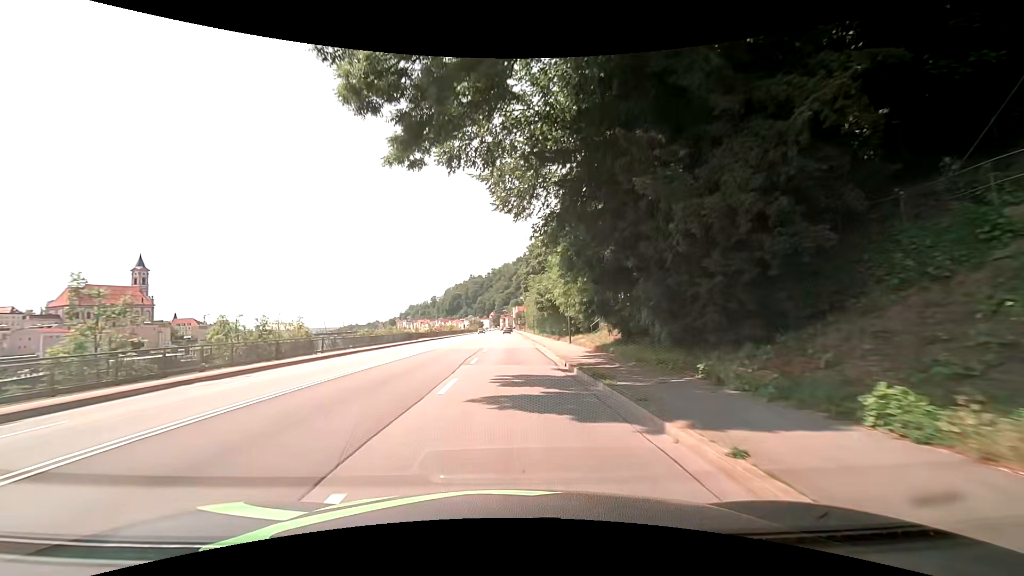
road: primary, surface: asphalt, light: Day
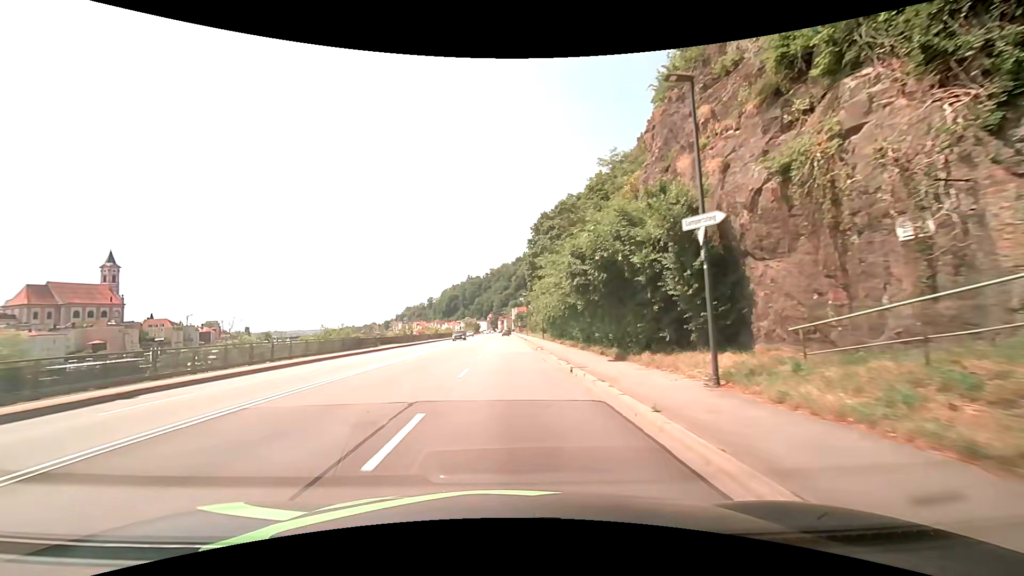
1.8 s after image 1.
(-0.1, +22.9) m; 0°
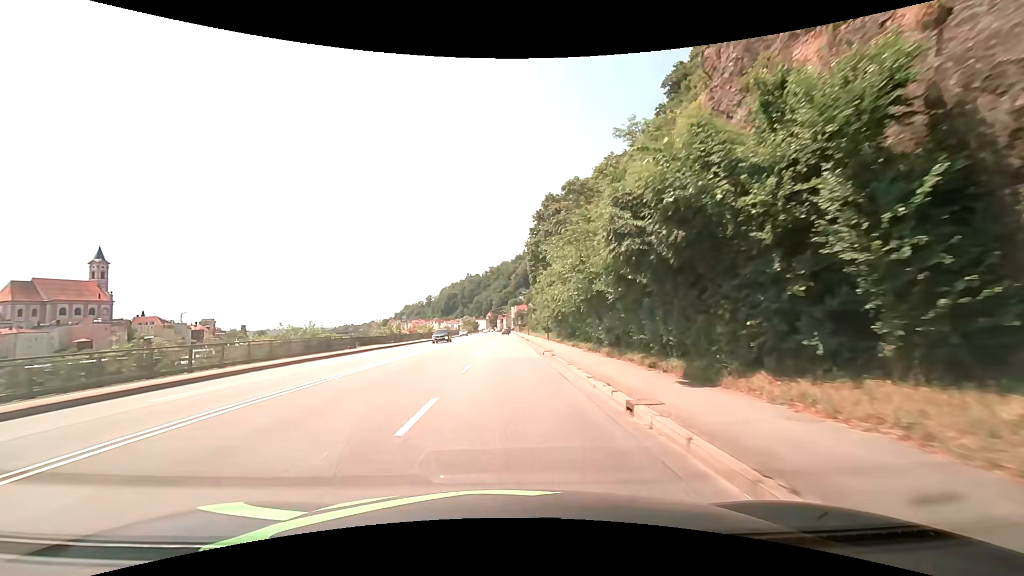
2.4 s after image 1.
(0.0, +7.6) m; 0°
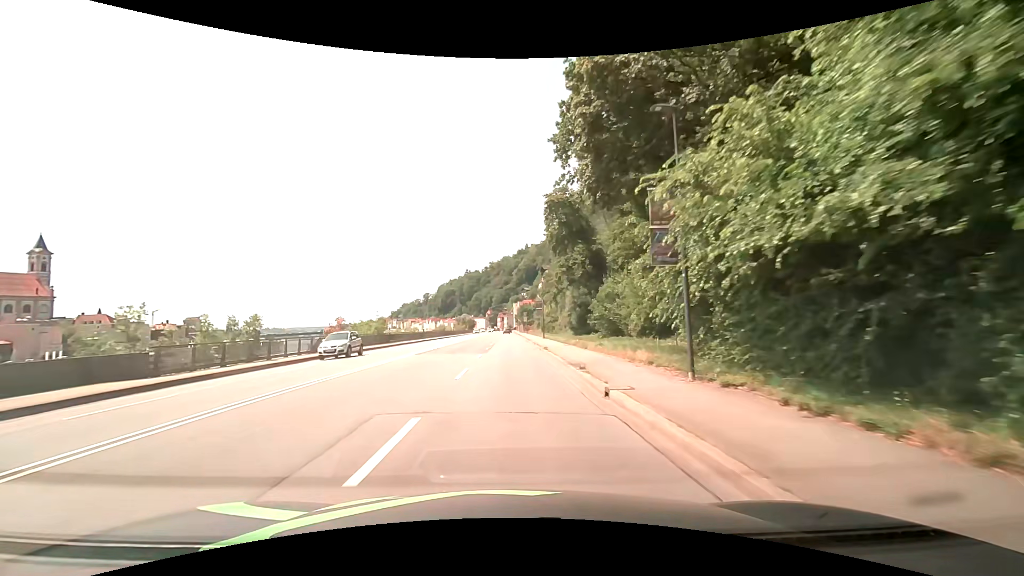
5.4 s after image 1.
(-0.1, +38.2) m; 0°
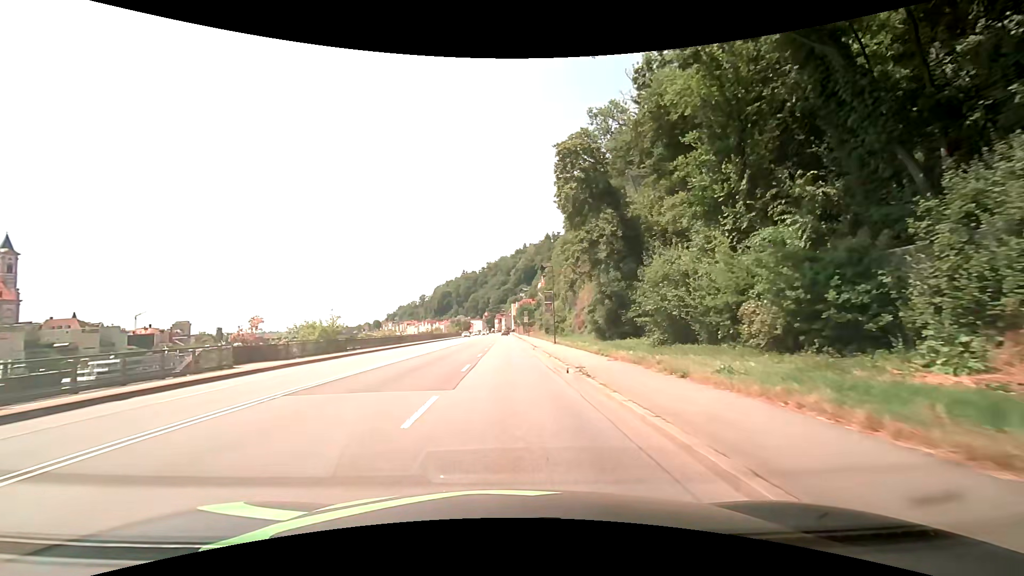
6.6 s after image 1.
(+0.1, +15.2) m; 0°
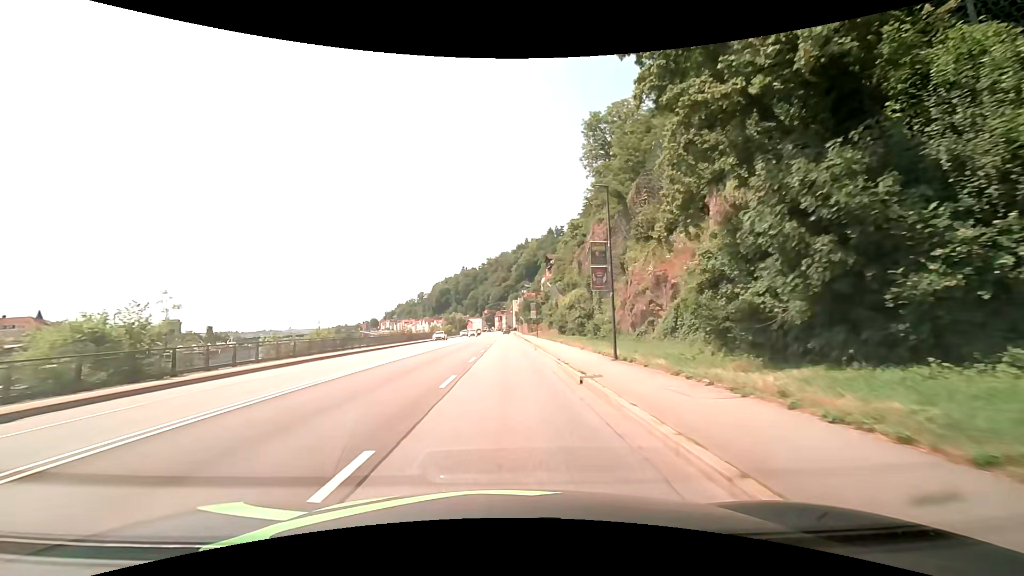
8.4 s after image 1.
(+0.1, +22.9) m; 0°
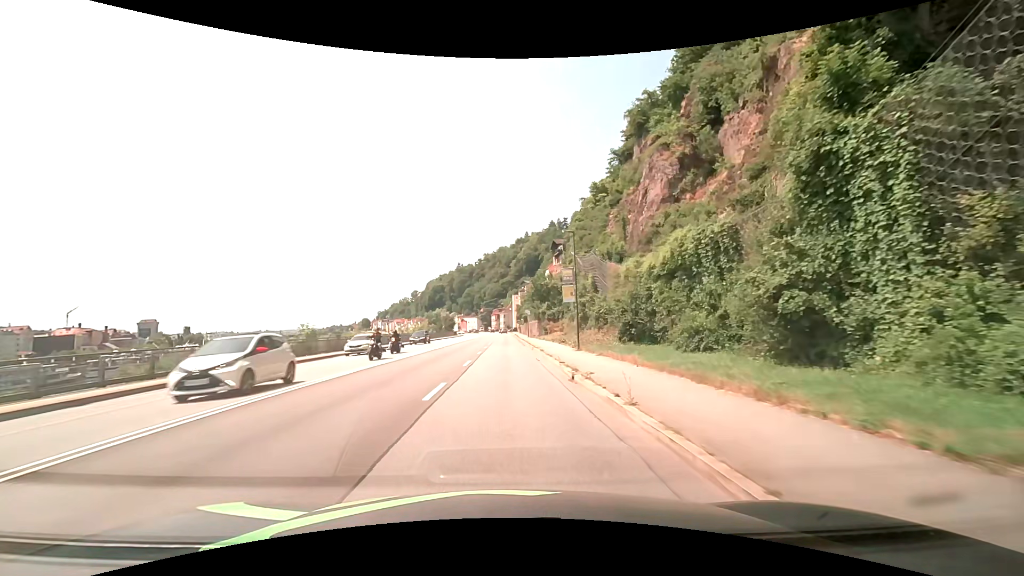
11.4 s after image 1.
(-0.1, +38.1) m; 0°
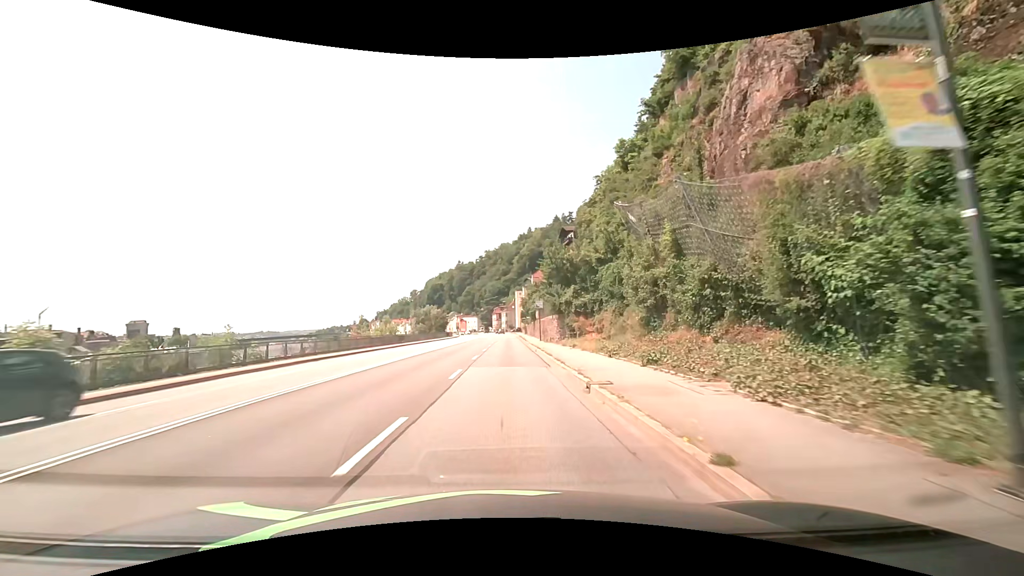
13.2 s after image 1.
(0.0, +22.8) m; 0°
(0, +10) (0, +20) (0, +30) (0, +40) (0, +50) (0, +60) (0, +70) (0, +80) (0, +90) (0, +100) m
